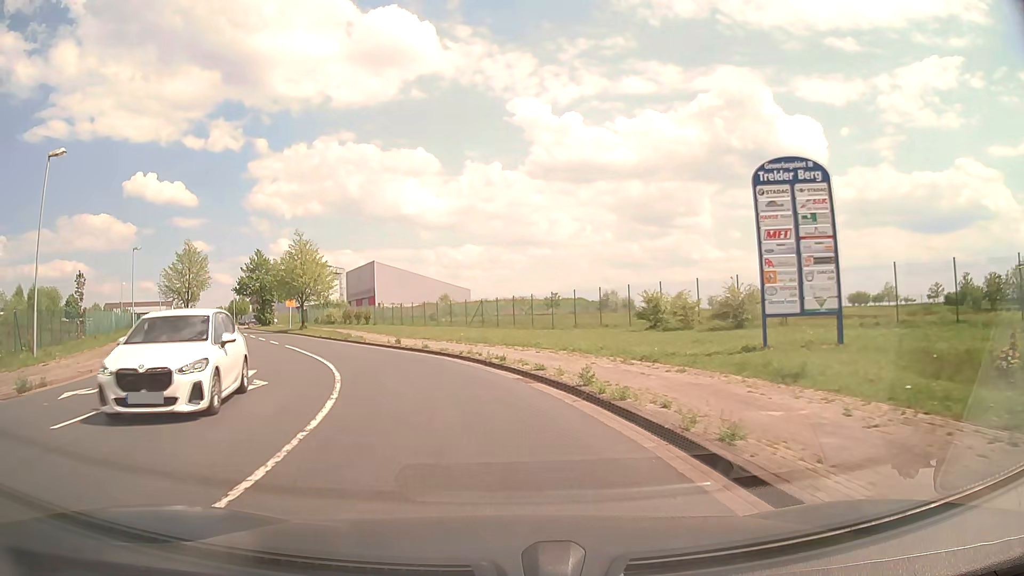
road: residential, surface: asphalt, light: Day
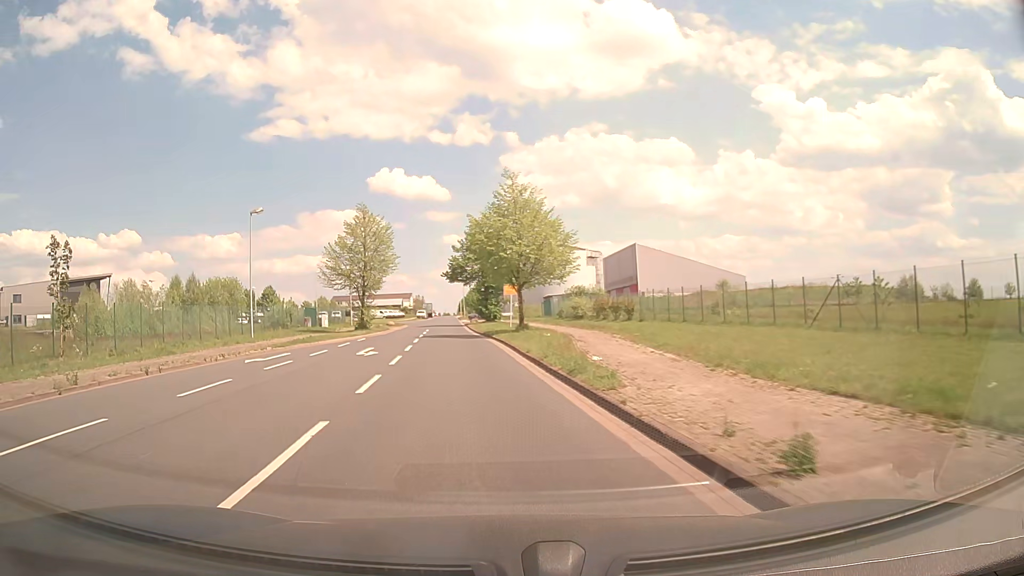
(-3.9, +22.6) m; -22°
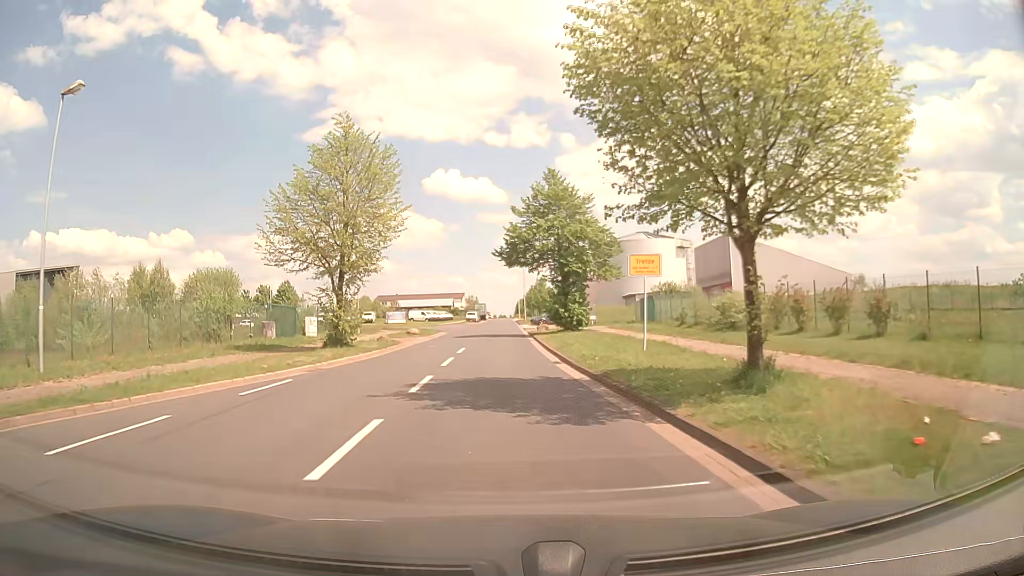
(-1.9, +24.7) m; -5°
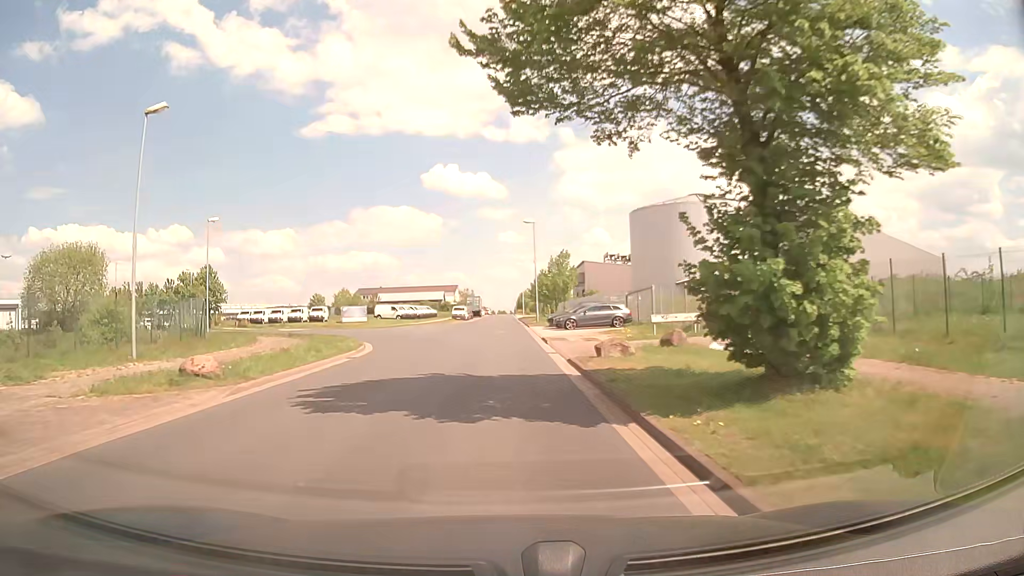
(+0.1, +31.6) m; 0°
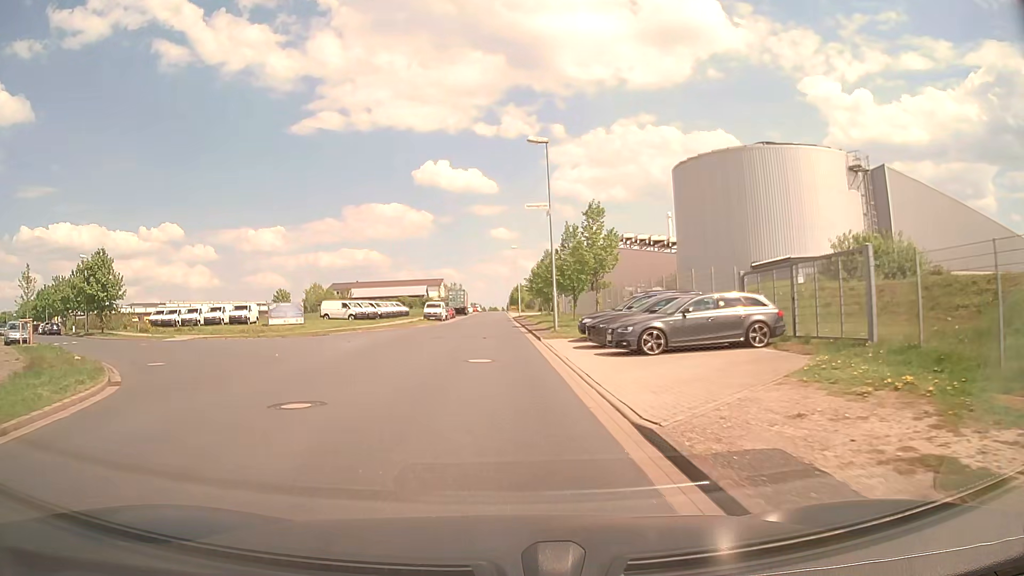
(+0.2, +23.3) m; +1°
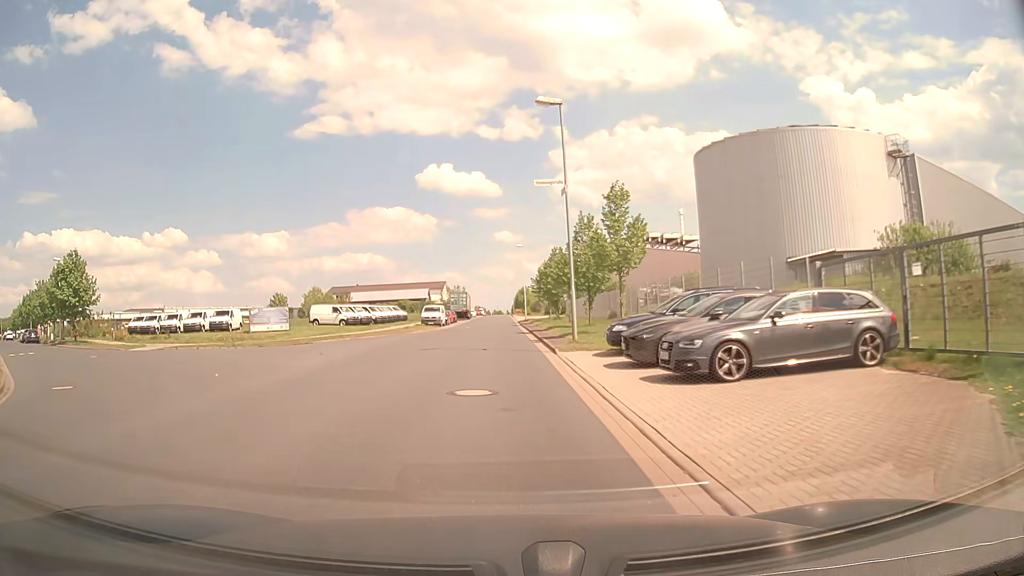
(0.0, +5.4) m; 0°
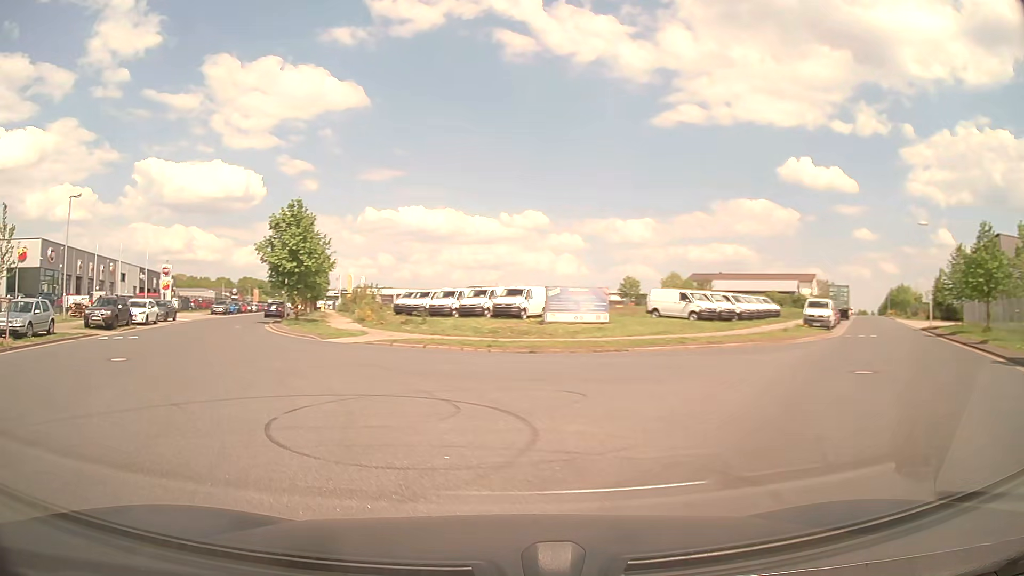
(-2.8, +18.5) m; -32°
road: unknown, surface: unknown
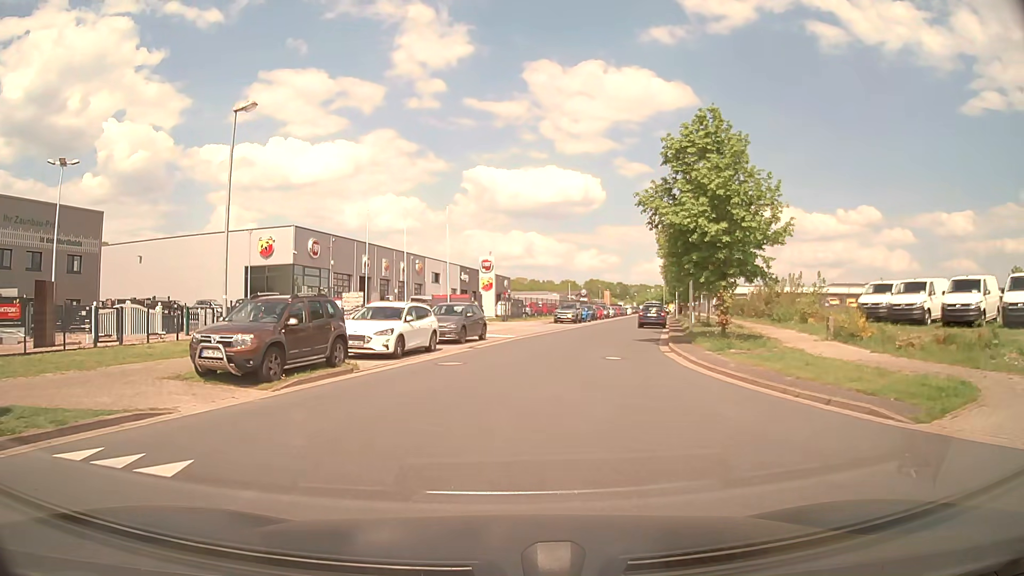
(-7.9, +19.9) m; -28°
(+1, +10) (+2, +20) (+3, +30) (+5, +40) (+7, +49) (+10, +59) (+12, +69) (+14, +79) (+17, +88) (+19, +98) m
